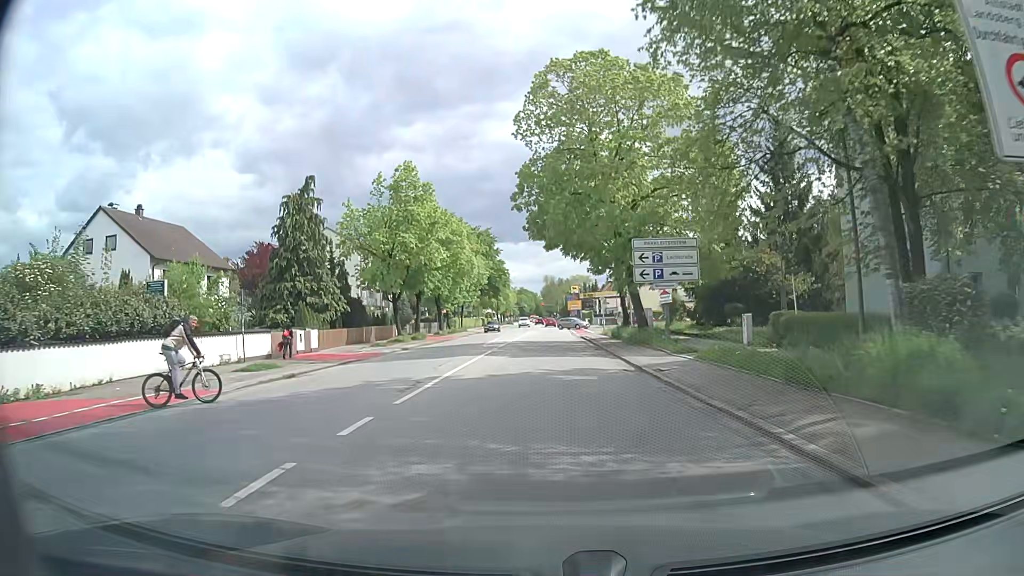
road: secondary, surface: asphalt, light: Day
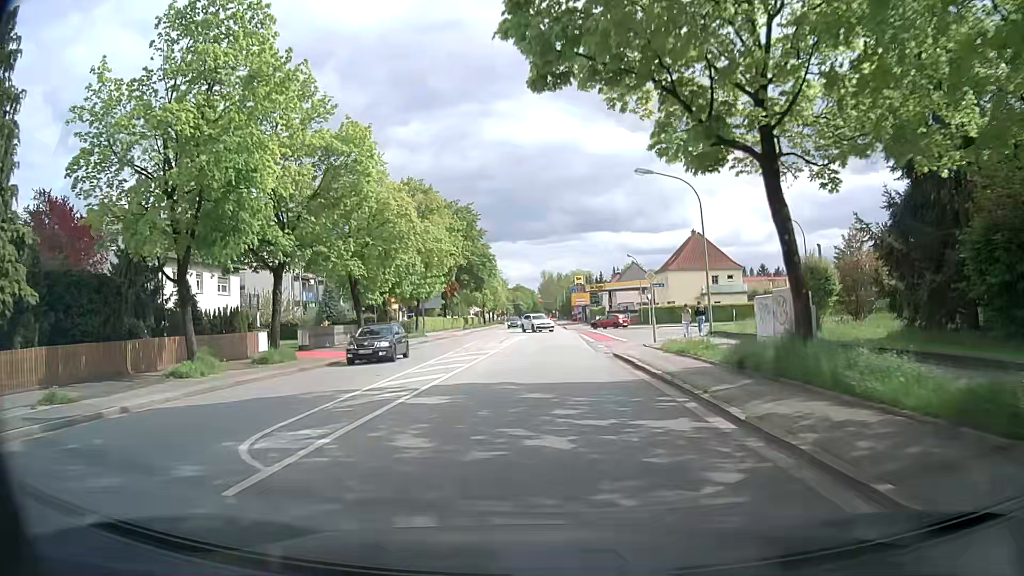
(+0.2, +28.2) m; 0°
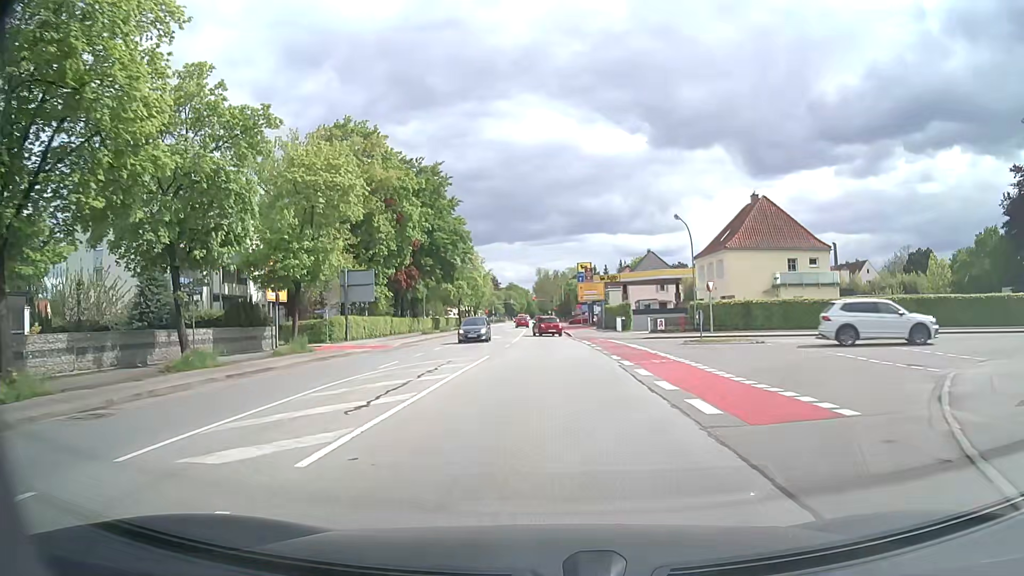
(+0.2, +27.8) m; +1°
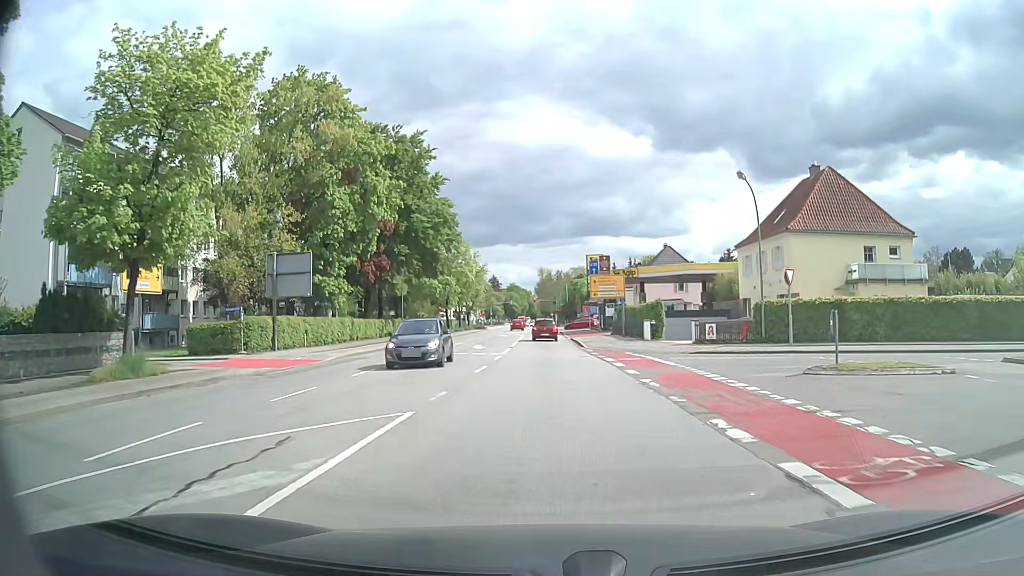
(-0.1, +13.6) m; 0°
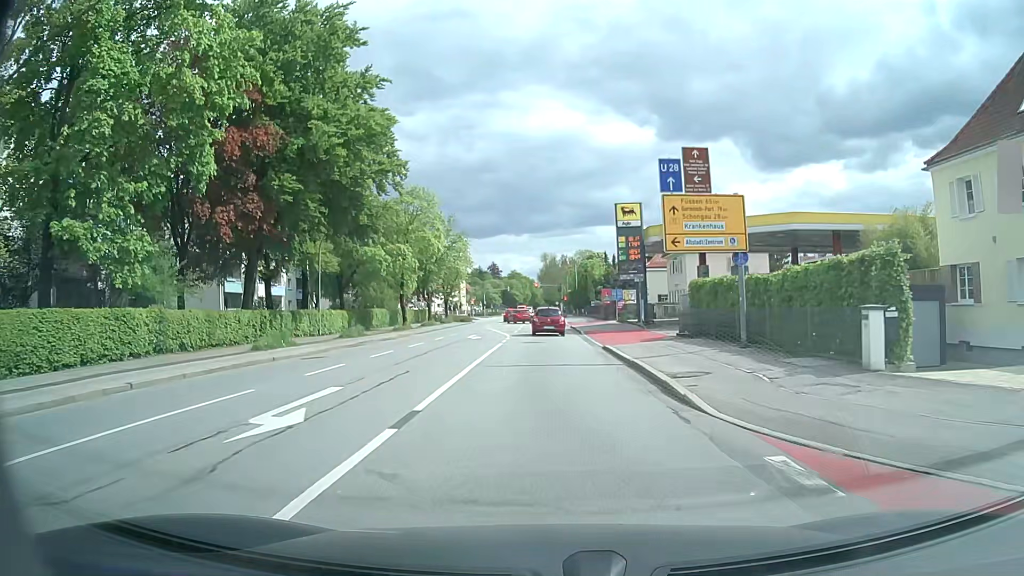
(0.0, +26.7) m; 0°
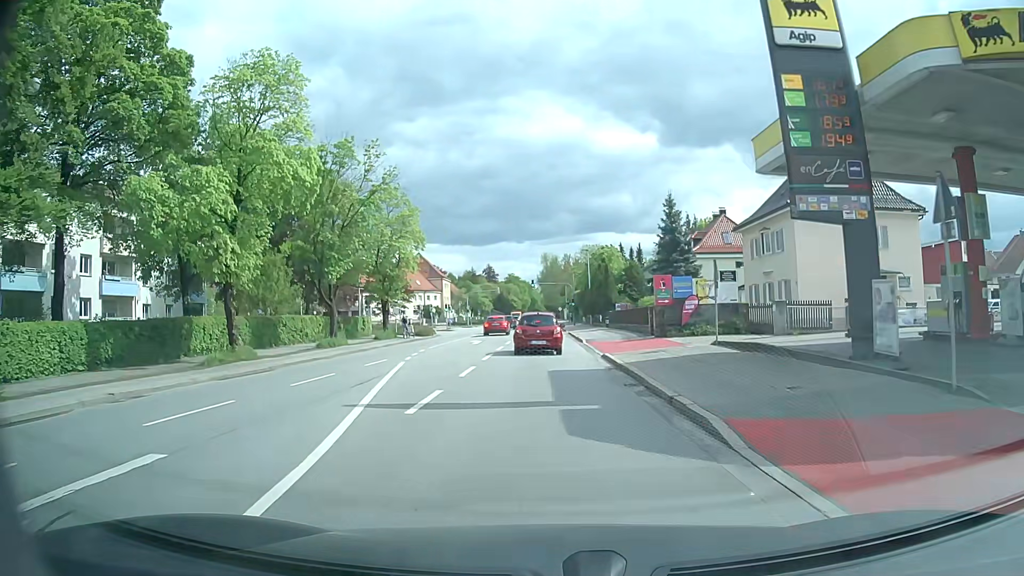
(-0.3, +30.4) m; 0°
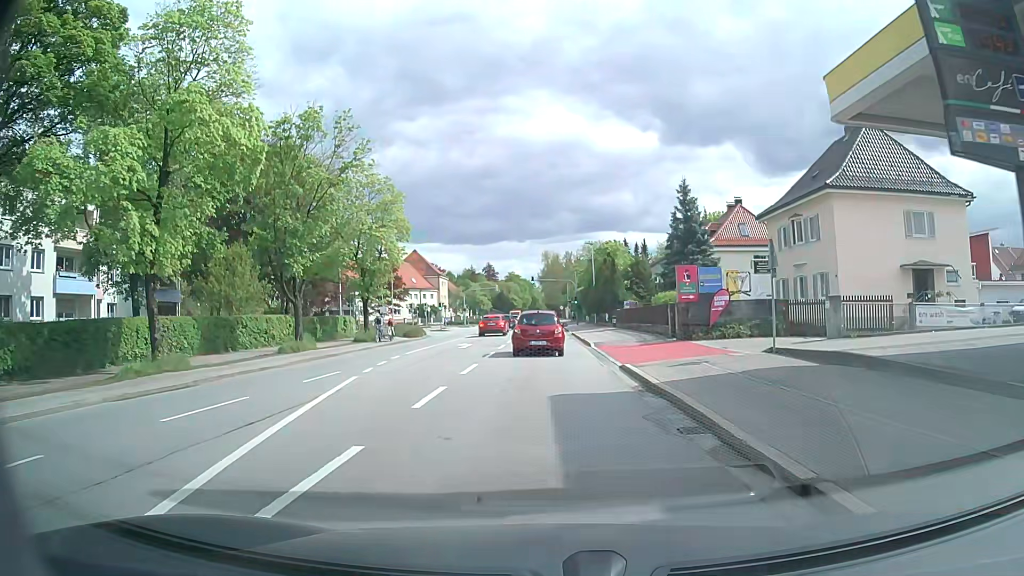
(-0.1, +5.4) m; 0°
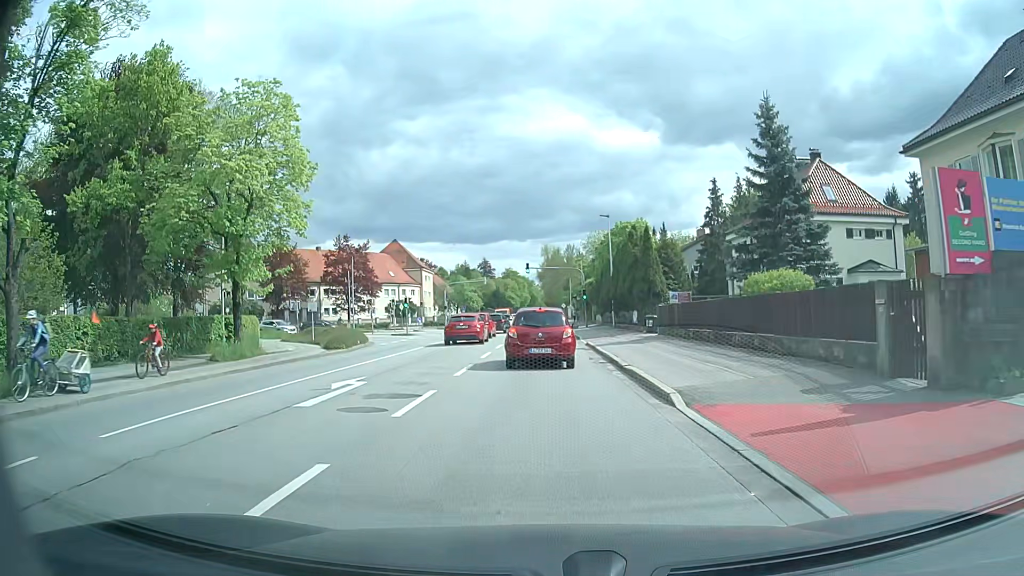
(-0.1, +18.8) m; 0°
(0, +10) (0, +20) (0, +30) (0, +40) (0, +50) (0, +60) (0, +70) (0, +80) (0, +90) (0, +100) m
